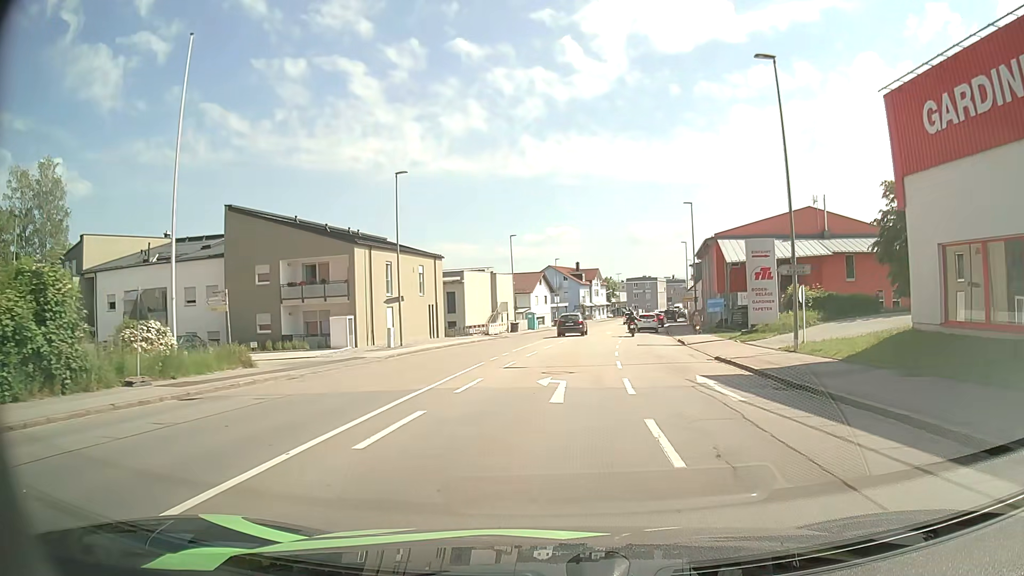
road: tertiary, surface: asphalt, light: Day
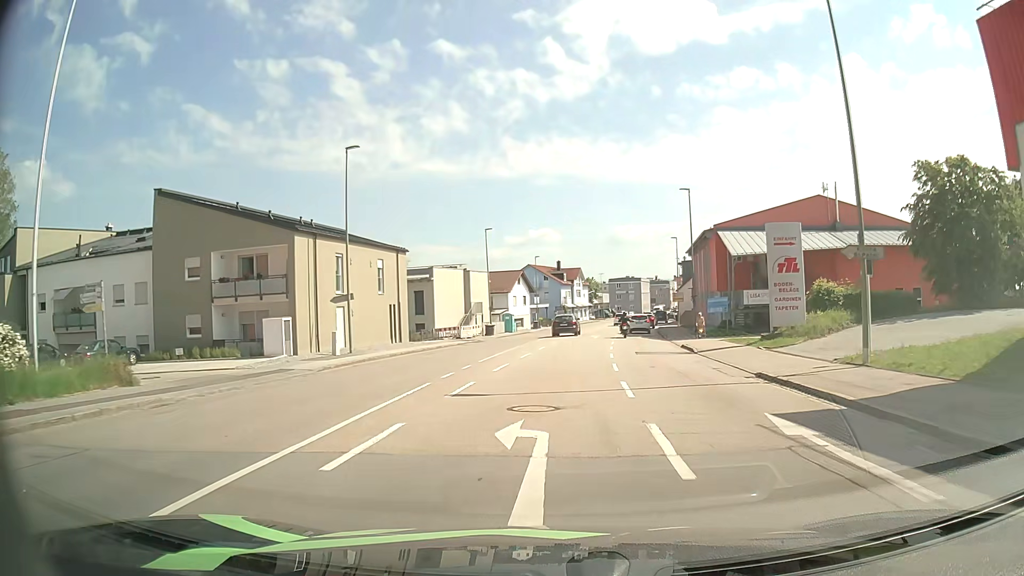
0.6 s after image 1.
(+0.1, +6.5) m; +2°
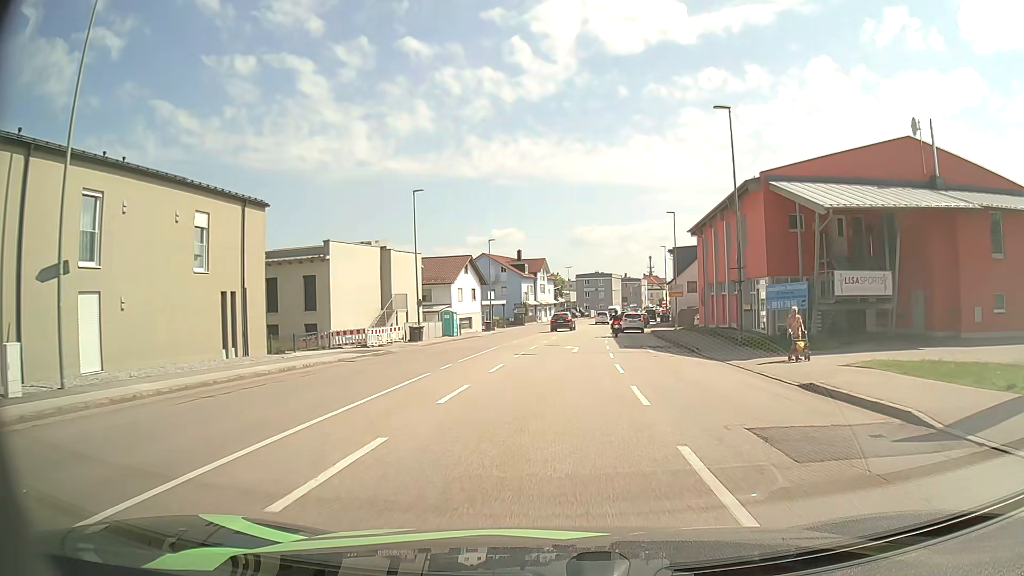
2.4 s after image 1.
(+0.5, +19.5) m; +3°
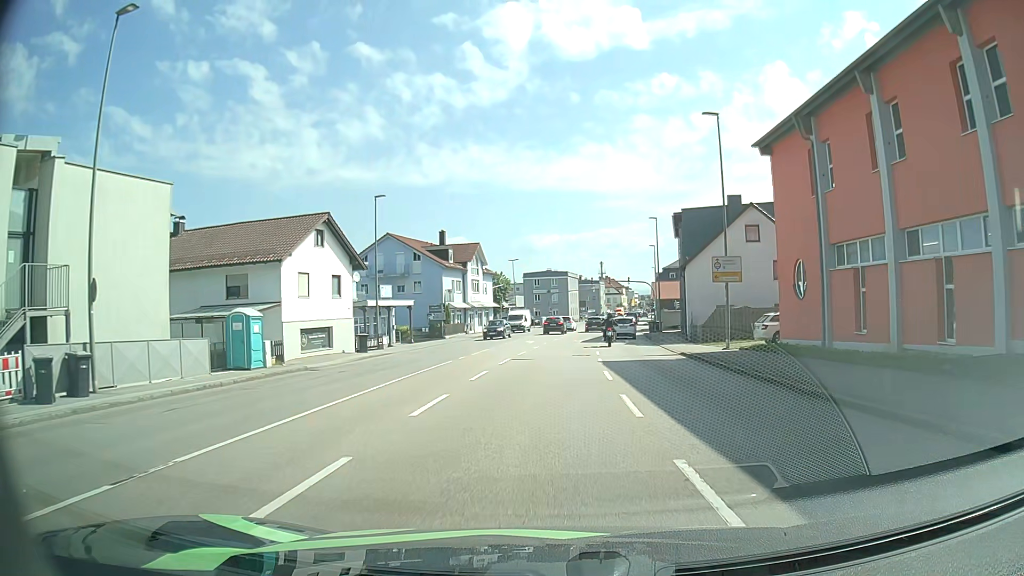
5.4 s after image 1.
(+1.4, +30.9) m; +5°
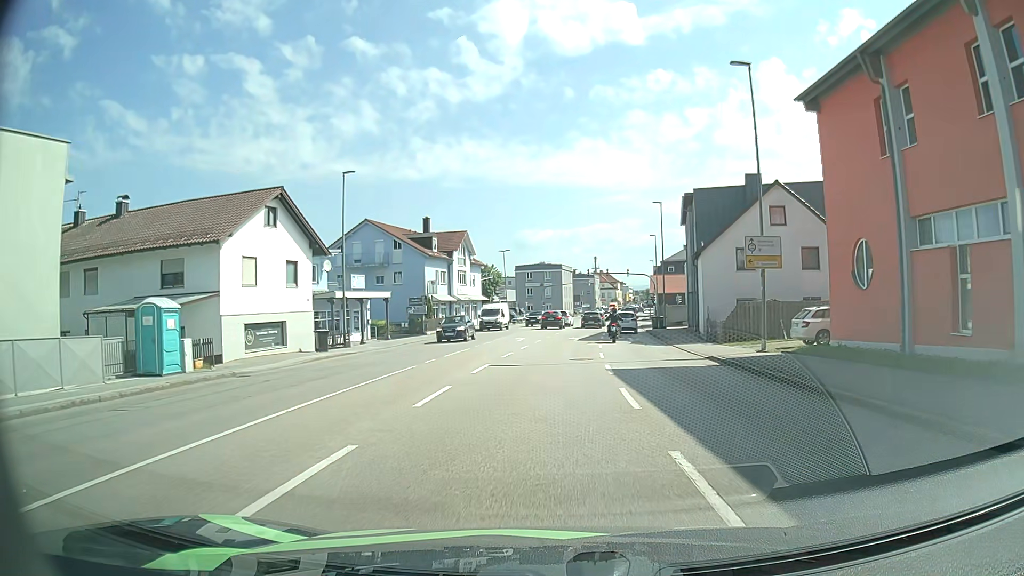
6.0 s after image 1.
(0.0, +5.9) m; 0°
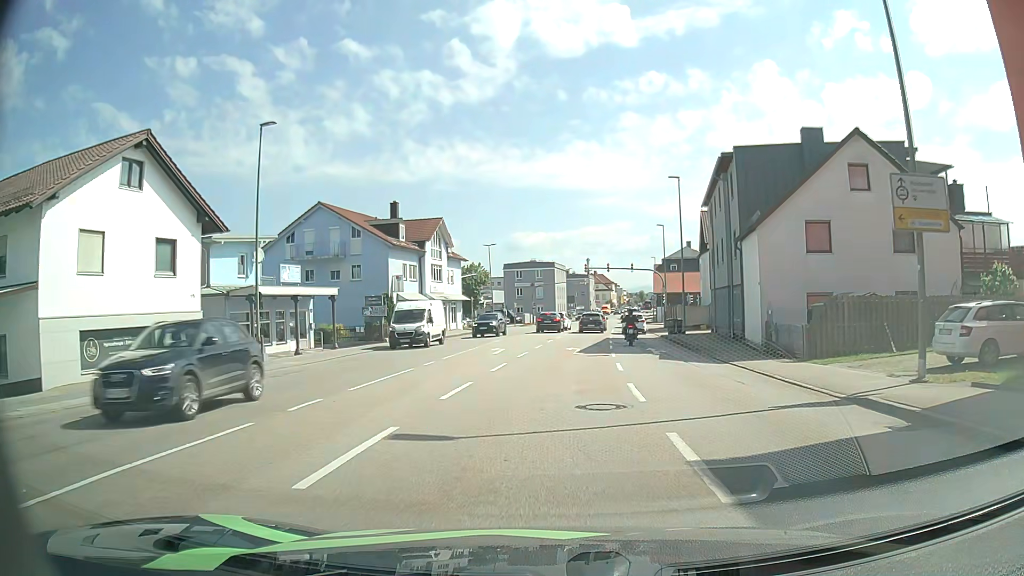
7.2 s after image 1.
(+0.1, +10.9) m; +1°
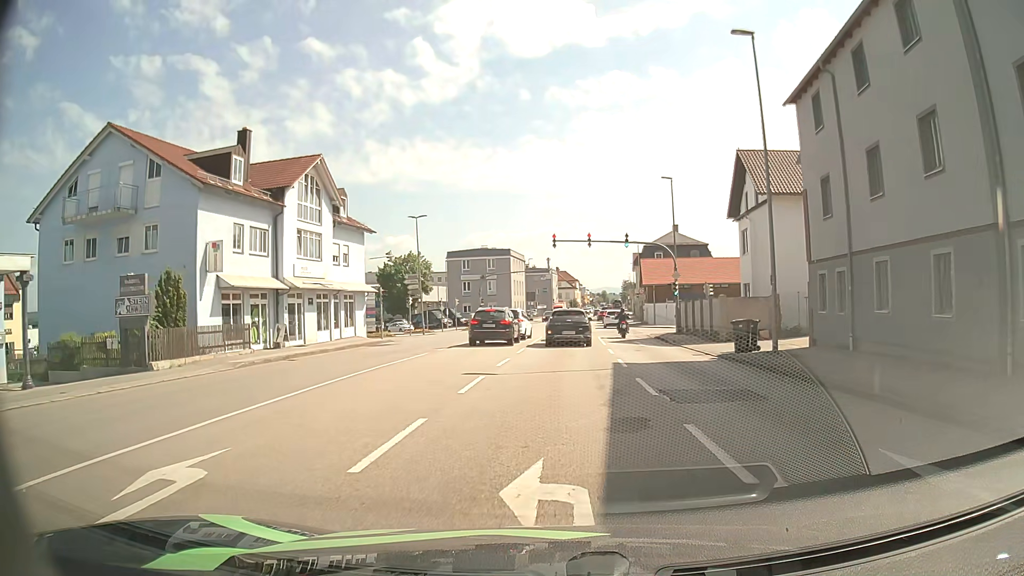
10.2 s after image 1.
(+0.5, +23.6) m; +4°
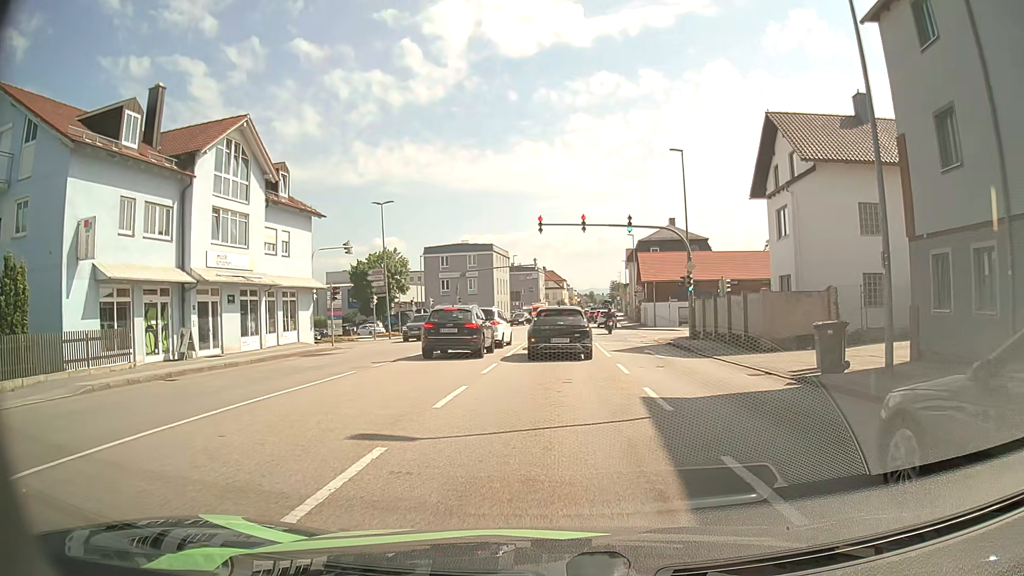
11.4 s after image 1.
(0.0, +7.9) m; +2°
(0, +10) (0, +20) (0, +30) (0, +40) (-1, +50) (-8, +57) (-18, +59) (-28, +59) (-38, +58) (-48, +58) m
